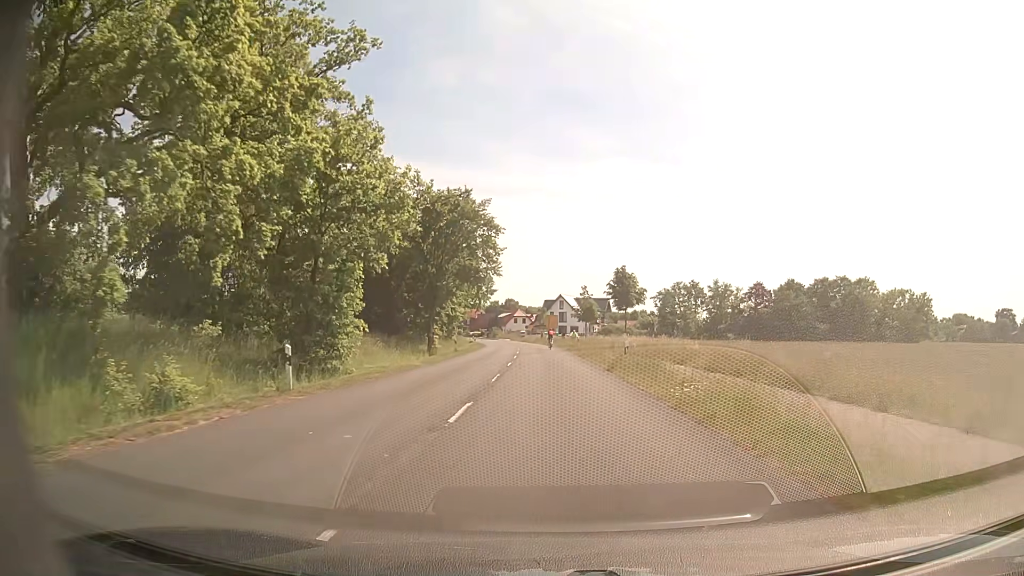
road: secondary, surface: asphalt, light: Day
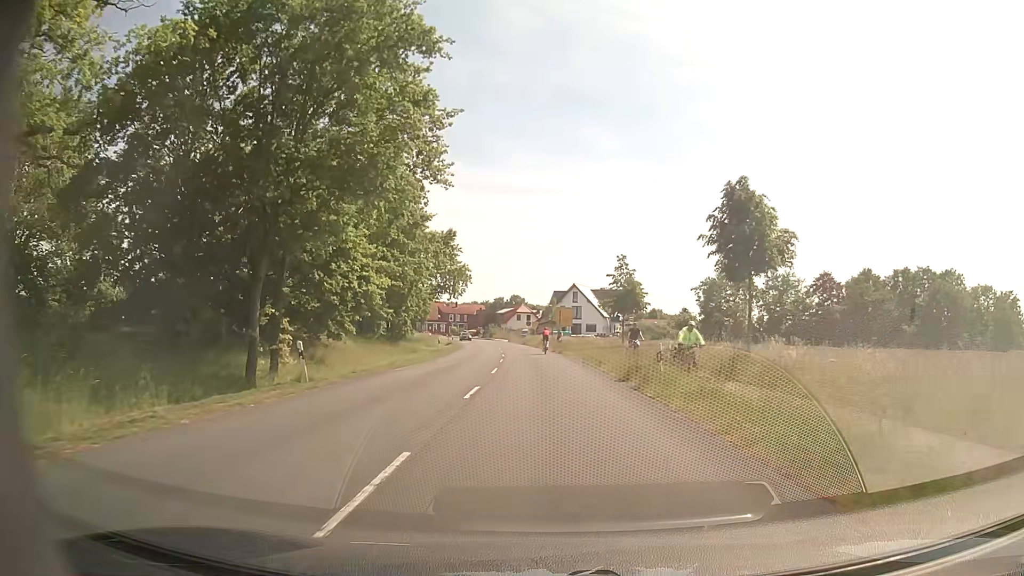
(-0.1, +32.7) m; 0°
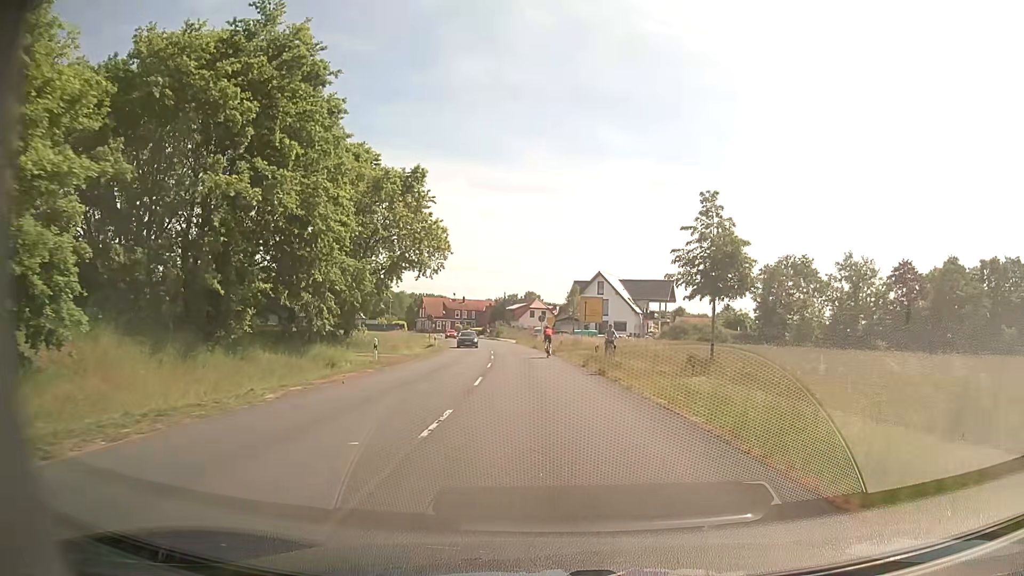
(-0.3, +22.8) m; -2°
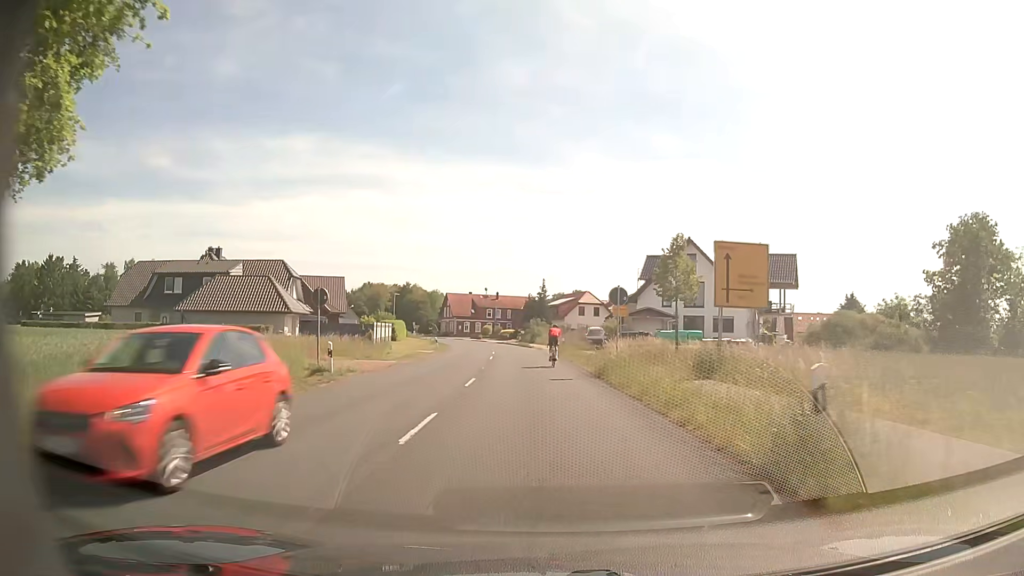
(-0.8, +36.4) m; -4°
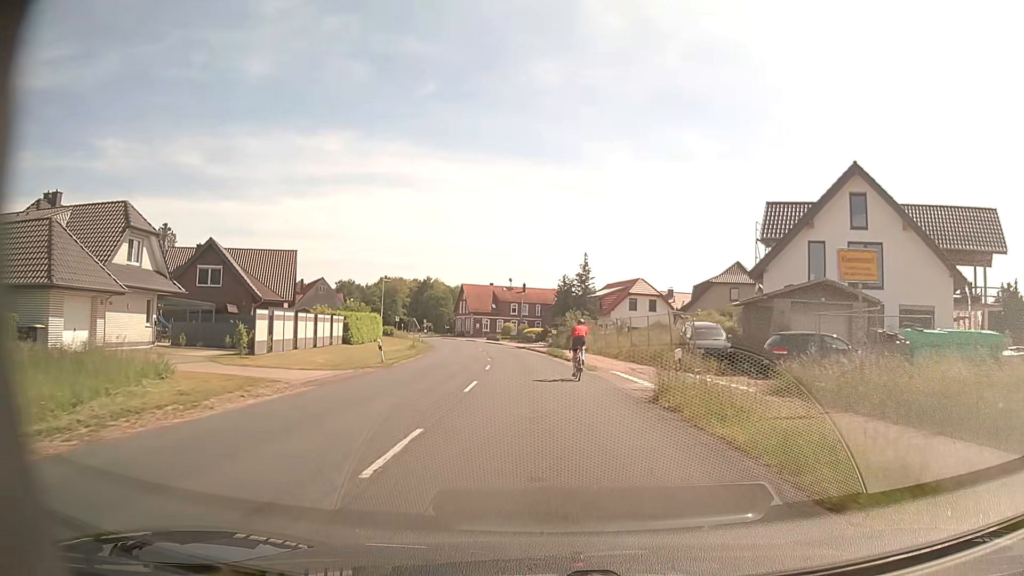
(-0.7, +29.1) m; -2°
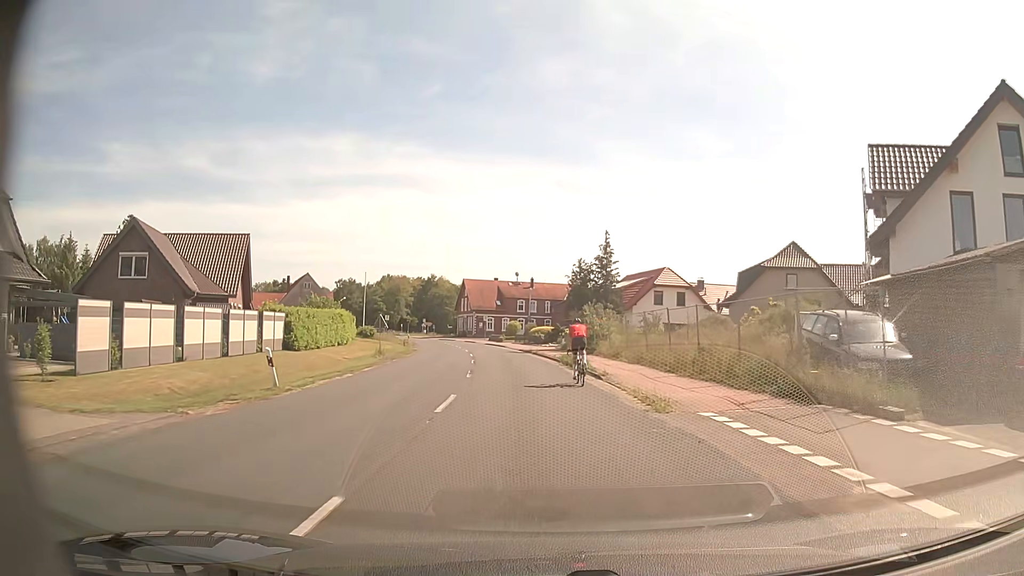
(-0.1, +12.7) m; -1°
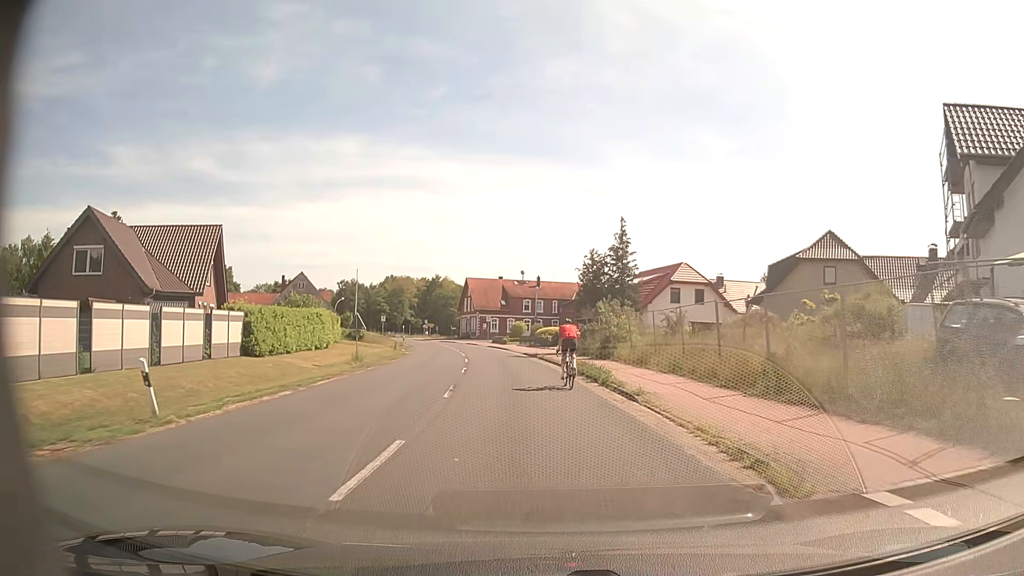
(0.0, +5.9) m; -1°
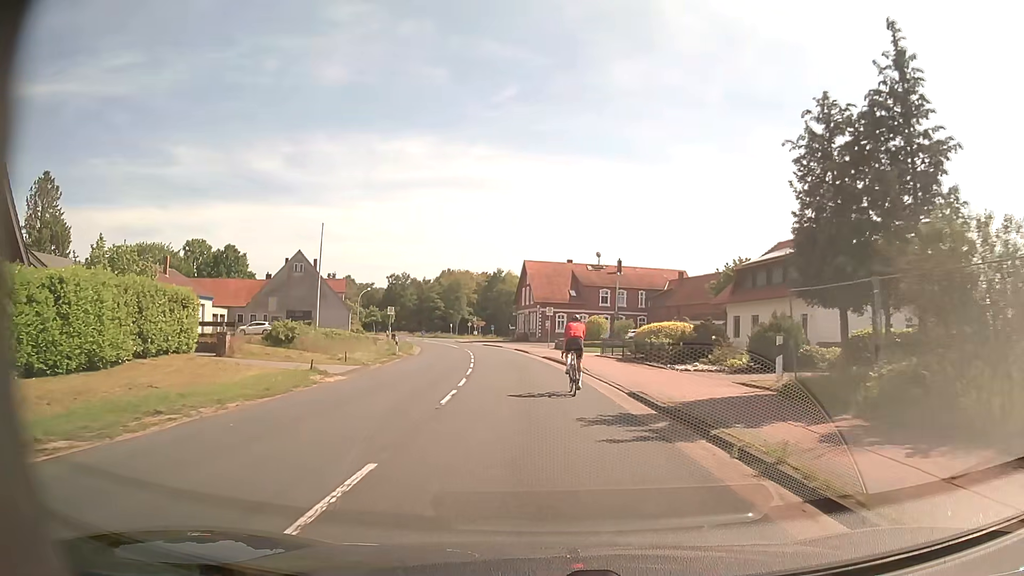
(-1.5, +28.7) m; -6°
(0, +10) (-1, +20) (-1, +30) (-3, +40) (-4, +50) (-6, +60) (-8, +69) (-10, +79) (-13, +89) (-16, +98) m
